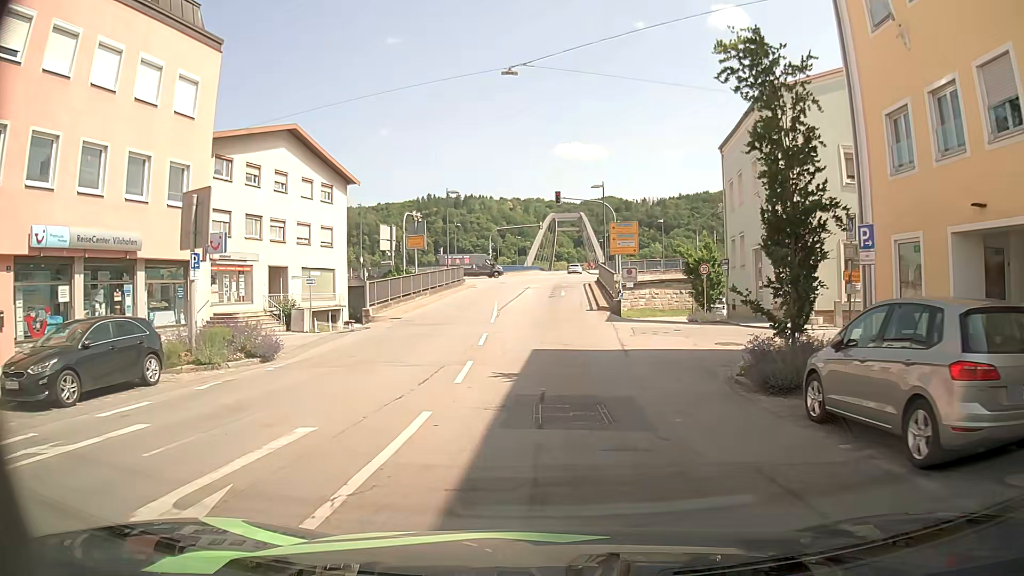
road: tertiary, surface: asphalt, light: Day
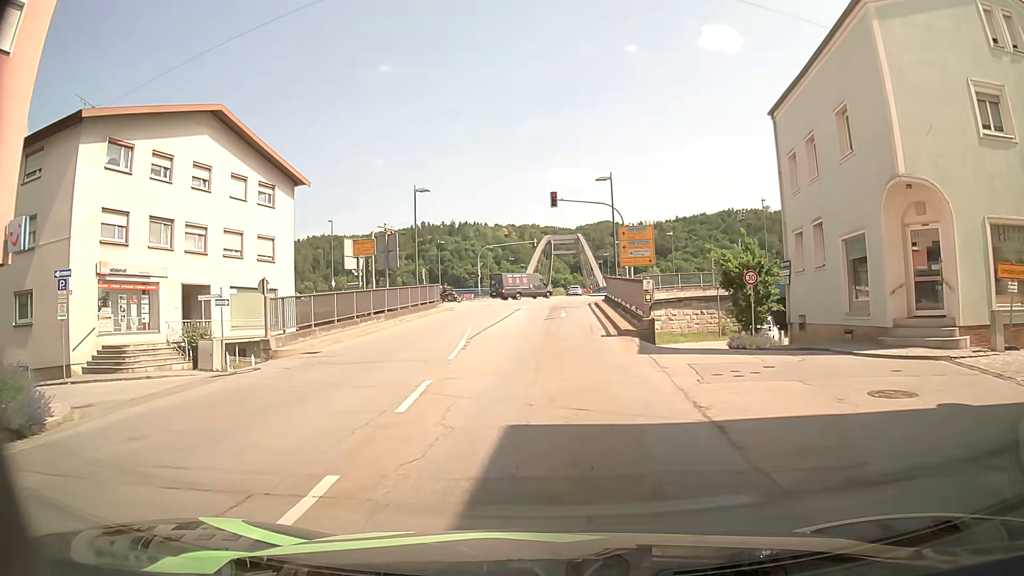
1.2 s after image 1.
(-0.1, +9.5) m; -1°
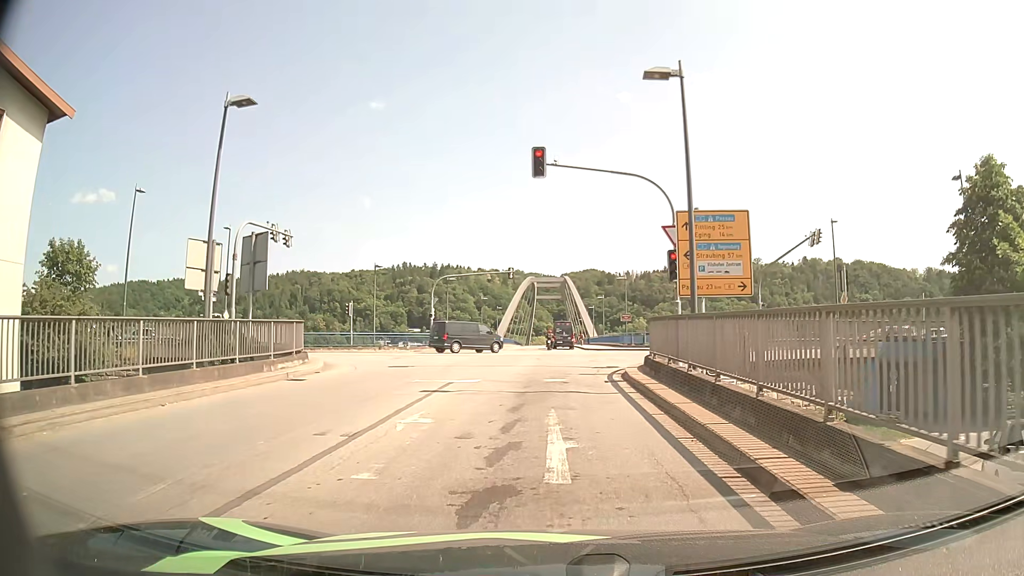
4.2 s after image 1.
(+0.6, +21.1) m; +2°
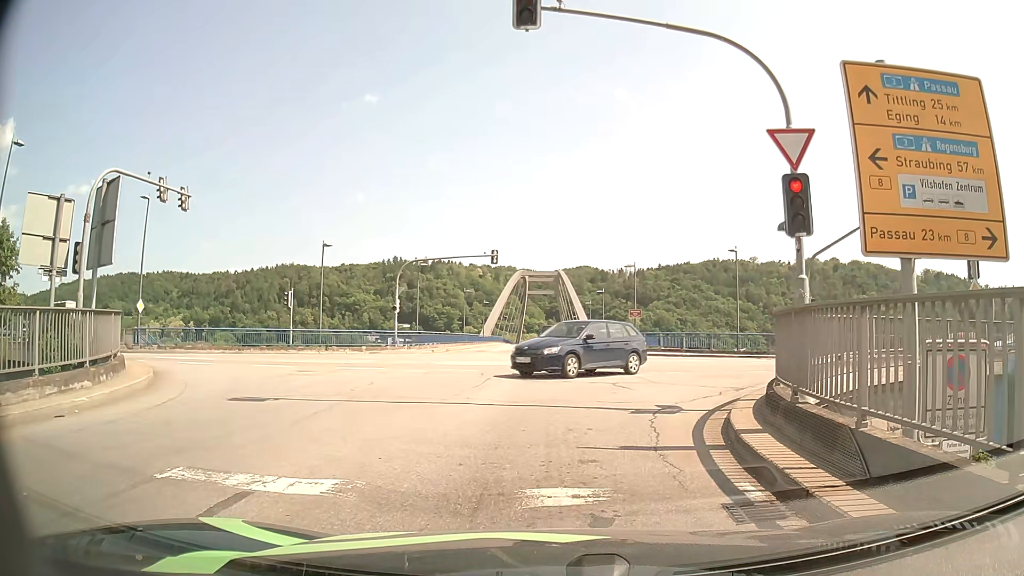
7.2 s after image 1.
(0.0, +10.6) m; 0°
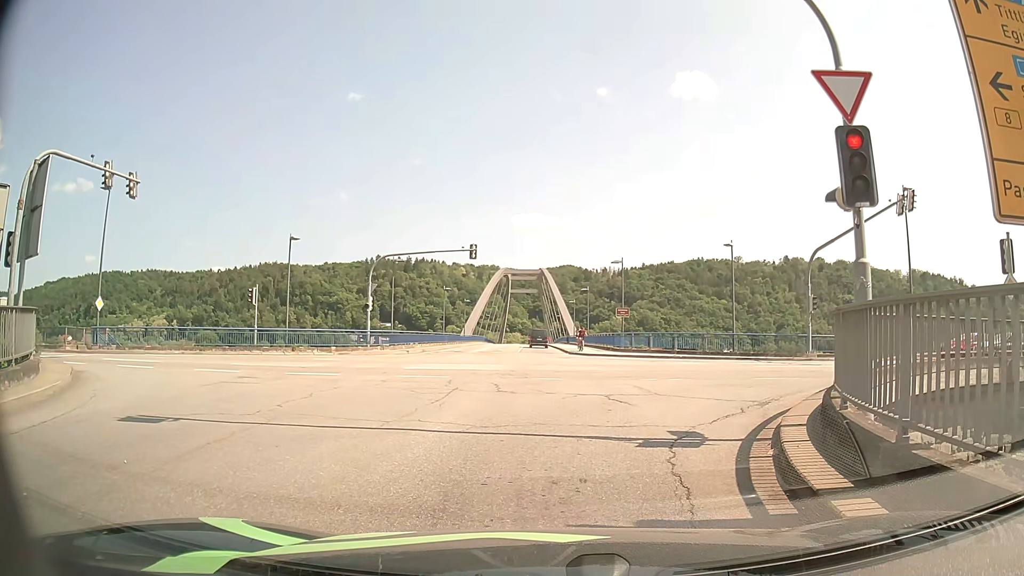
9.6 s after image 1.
(0.0, +2.7) m; +1°
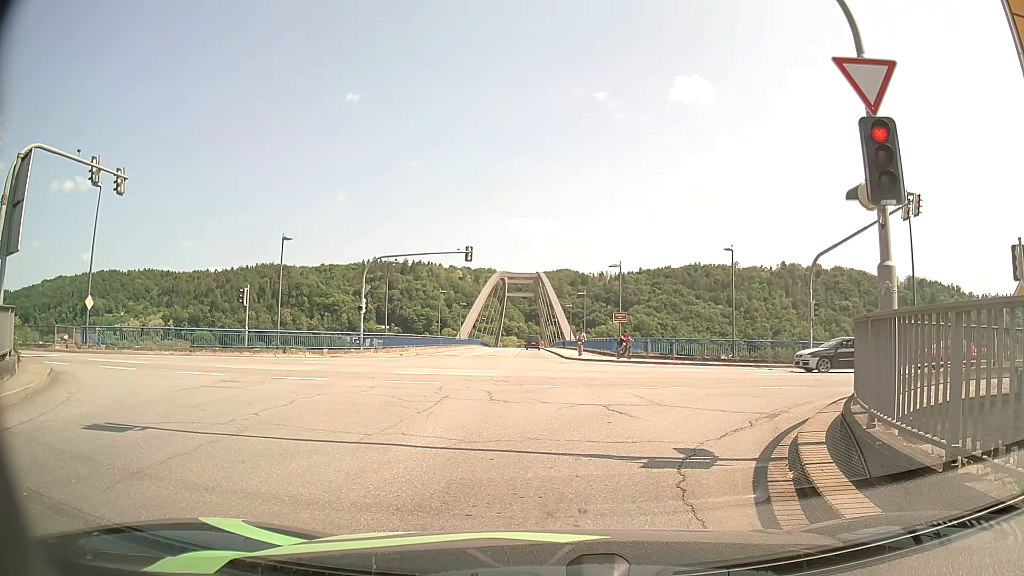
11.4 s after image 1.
(0.0, +0.7) m; 0°
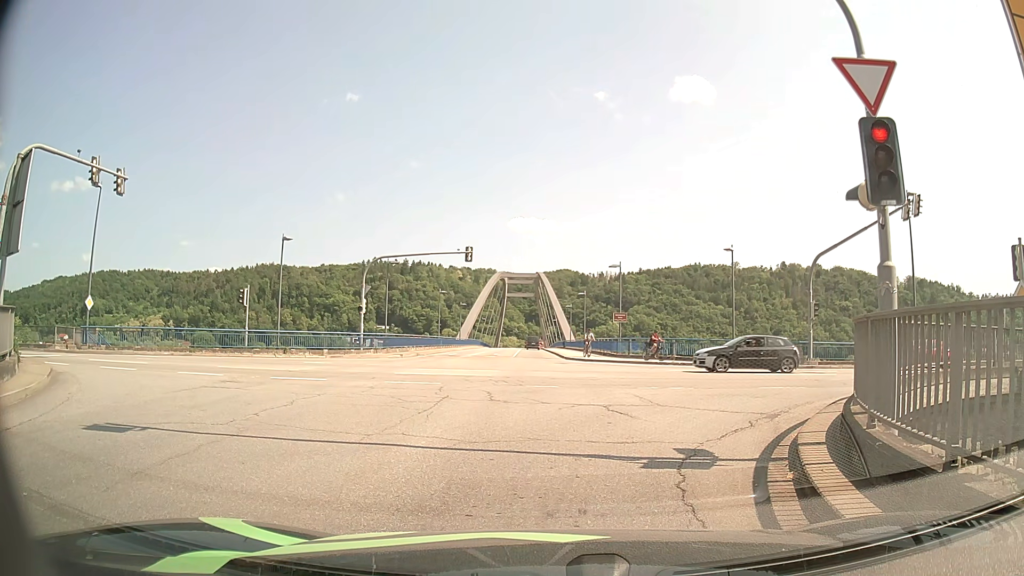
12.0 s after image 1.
(0.0, 0.0) m; 0°
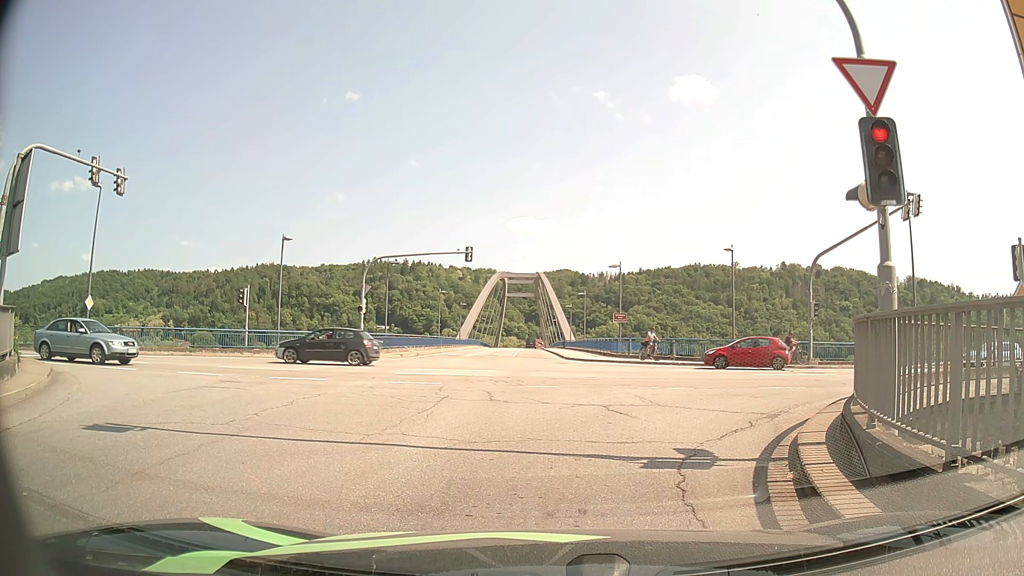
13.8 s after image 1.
(0.0, 0.0) m; 0°
